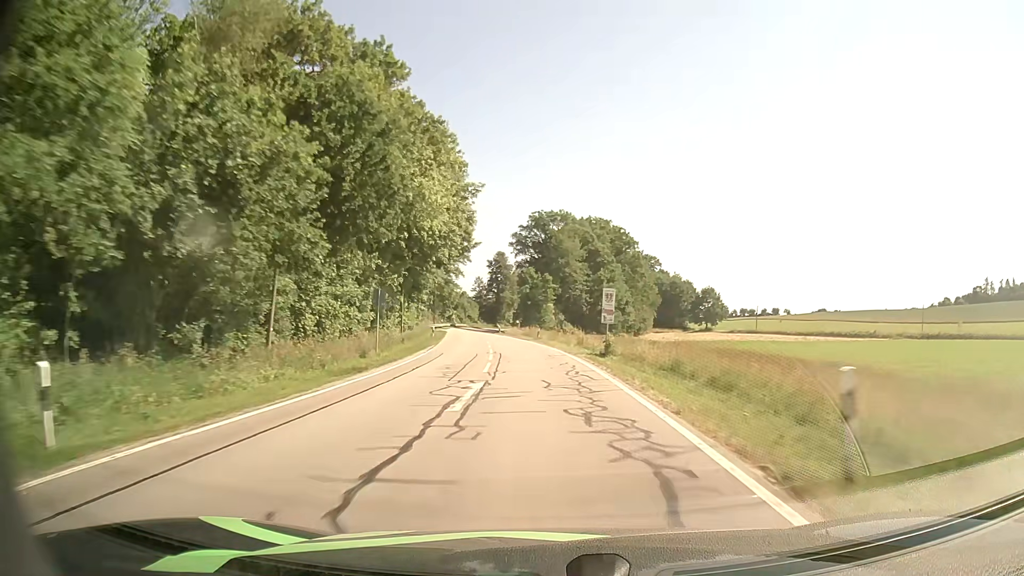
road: secondary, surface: asphalt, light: Day
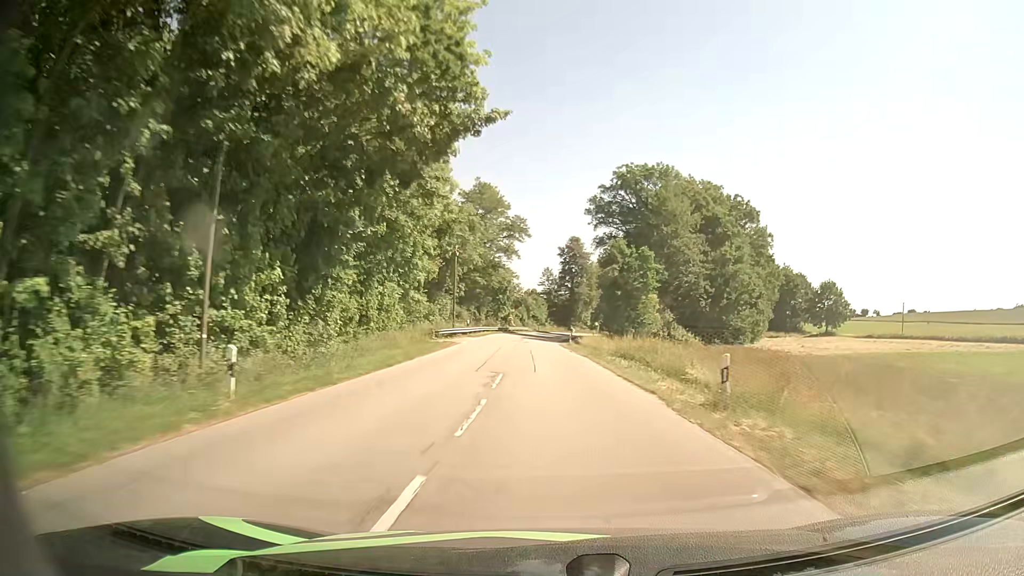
(-2.1, +39.6) m; -6°
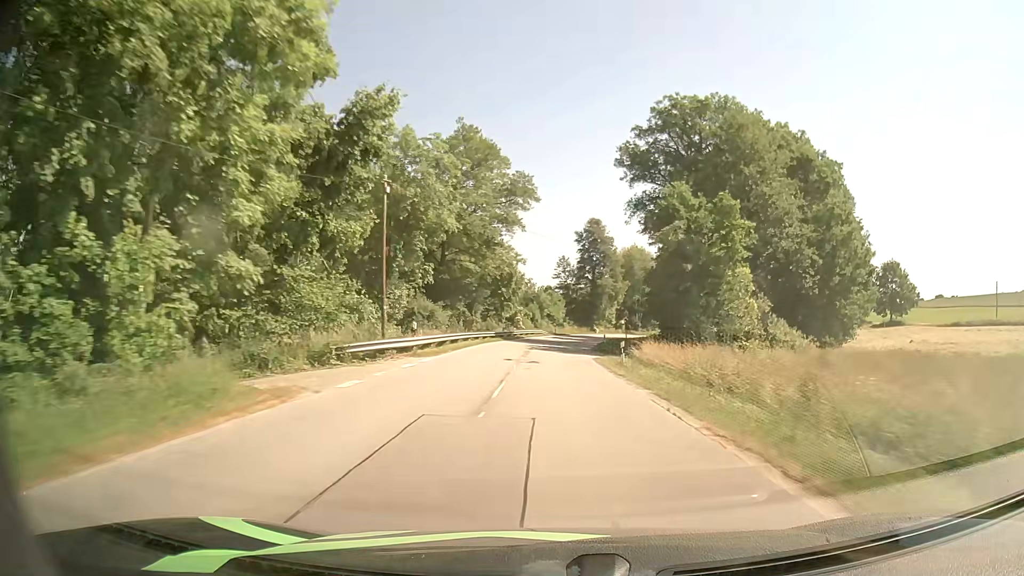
(-0.5, +26.4) m; -1°
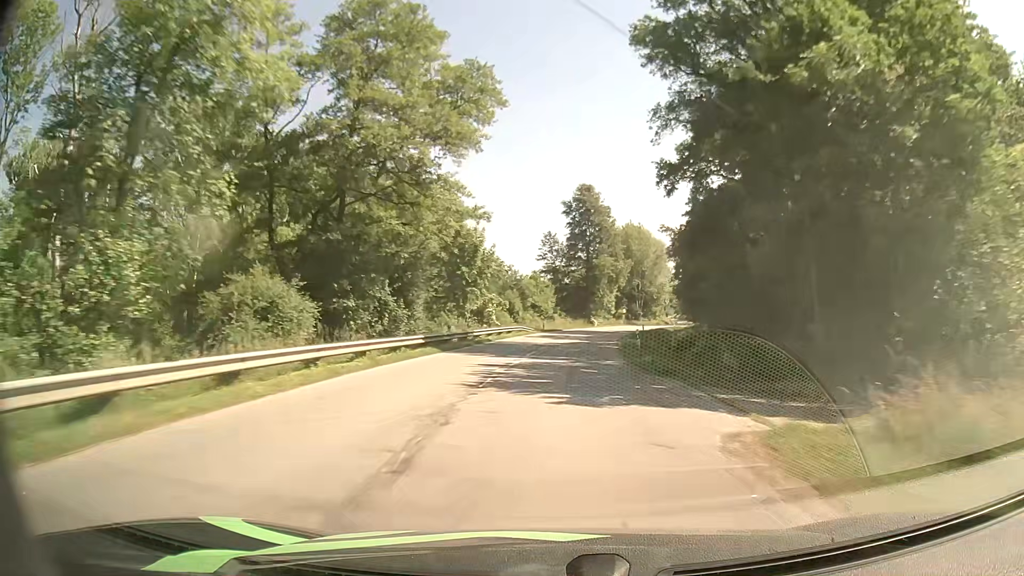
(+0.1, +26.2) m; +1°
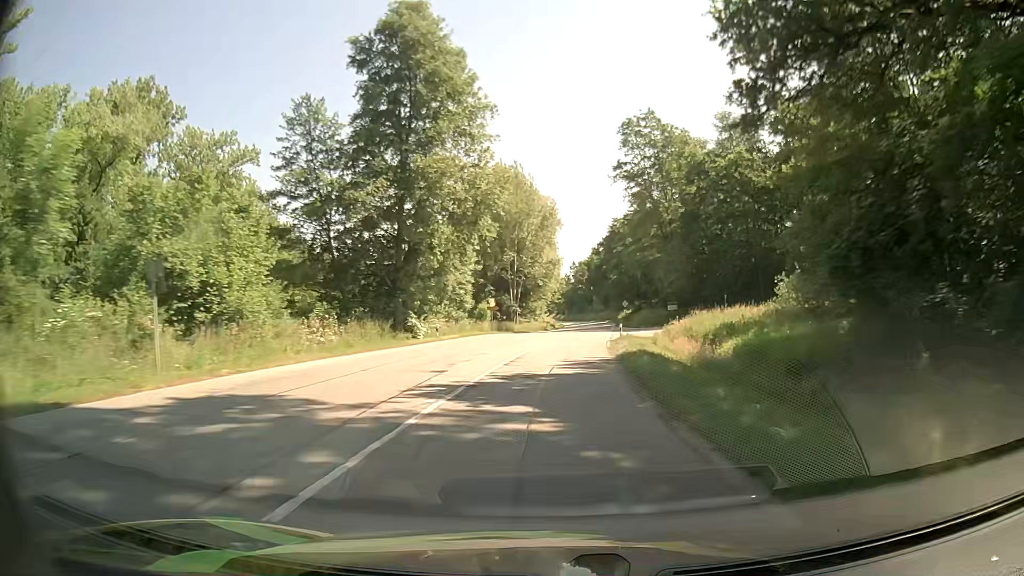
(+6.2, +64.9) m; +12°
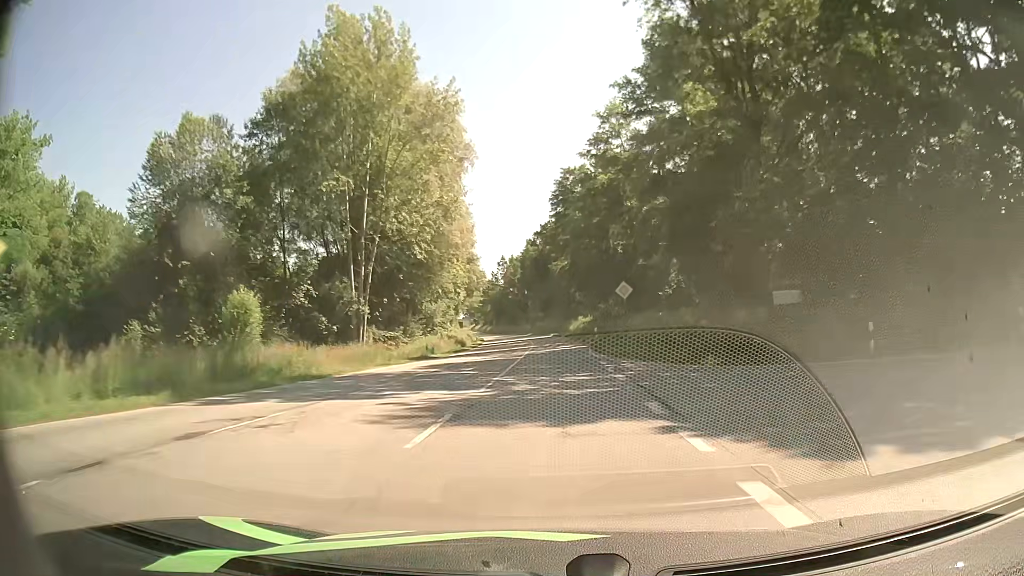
(+3.0, +53.4) m; +5°
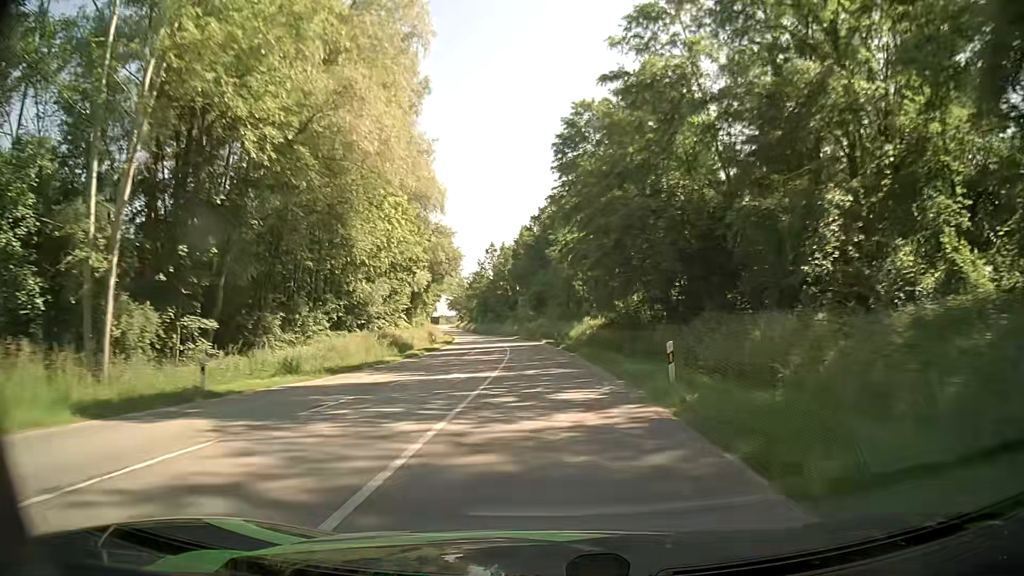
(+0.3, +27.3) m; +1°
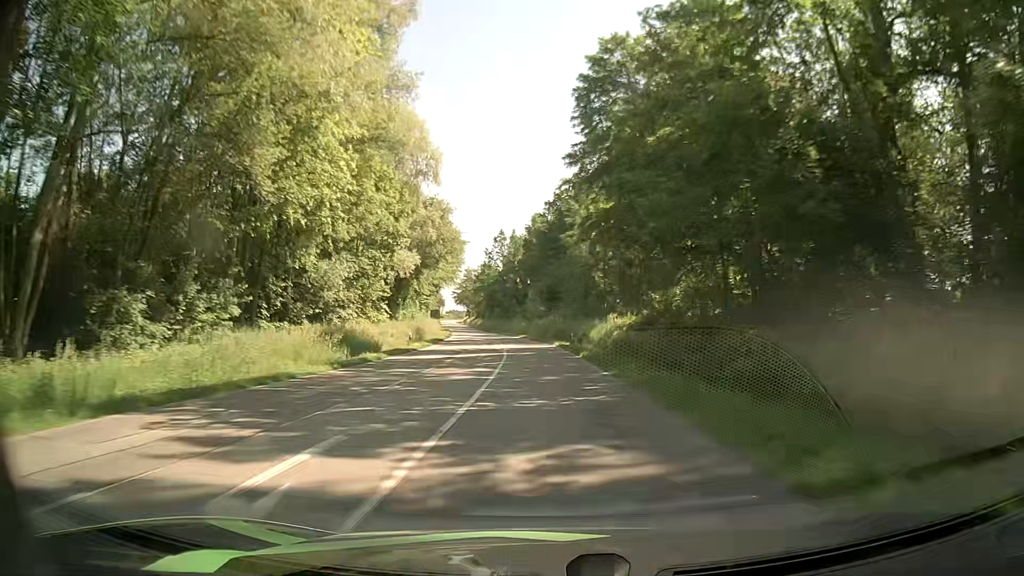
(-0.1, +13.8) m; -1°
(0, +10) (0, +20) (-1, +30) (-1, +40) (-2, +50) (-3, +60) (-5, +70) (-6, +80) (-8, +90) (-9, +99) m
